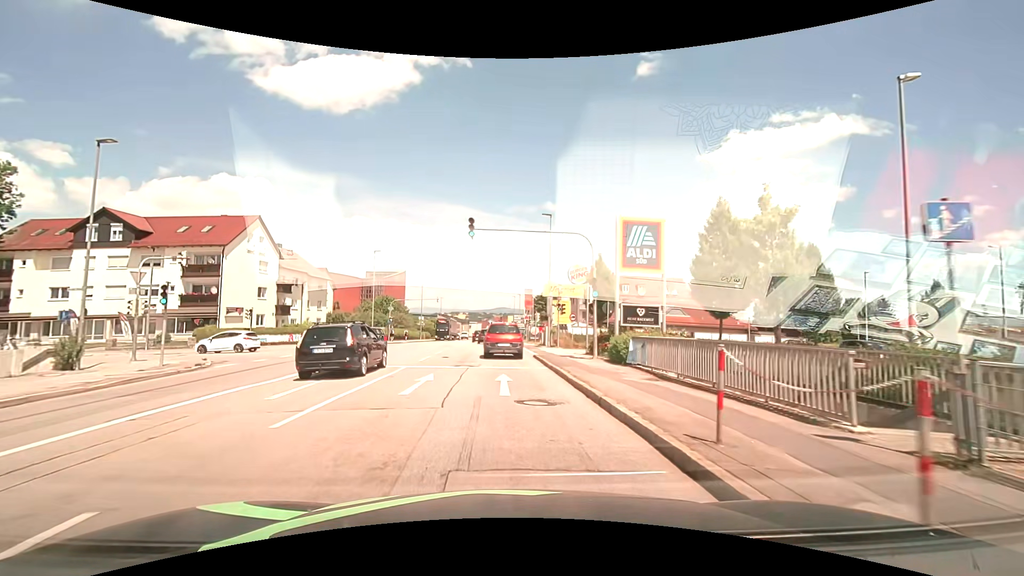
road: tertiary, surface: asphalt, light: Day
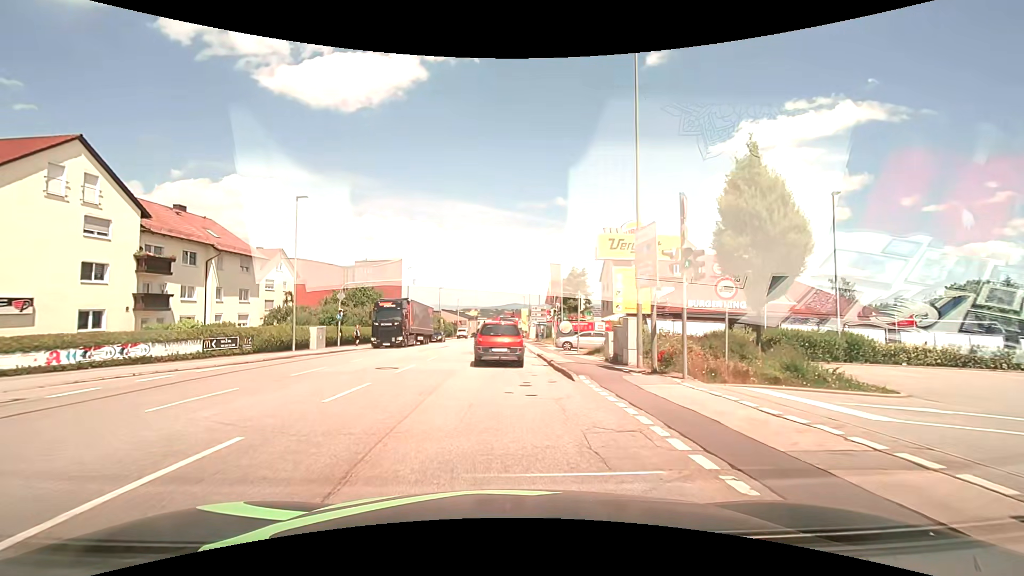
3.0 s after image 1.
(-0.4, +23.2) m; -2°
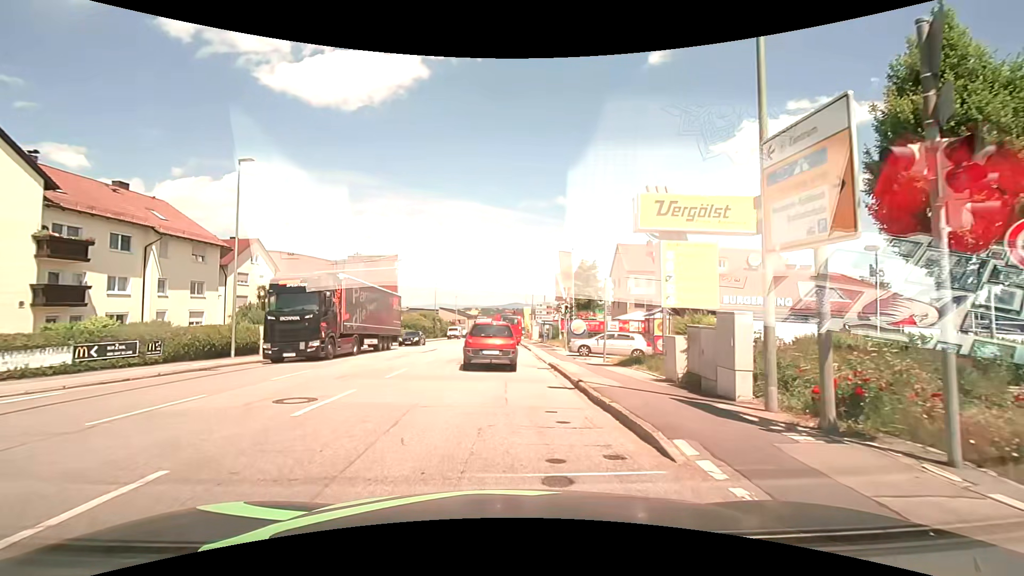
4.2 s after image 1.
(0.0, +7.2) m; 0°
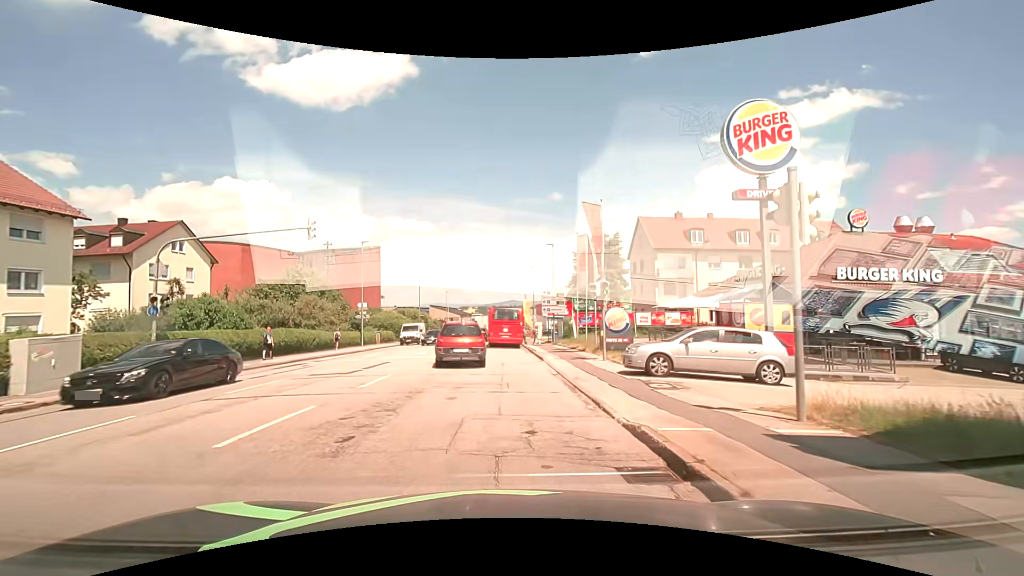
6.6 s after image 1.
(0.0, +14.0) m; +1°
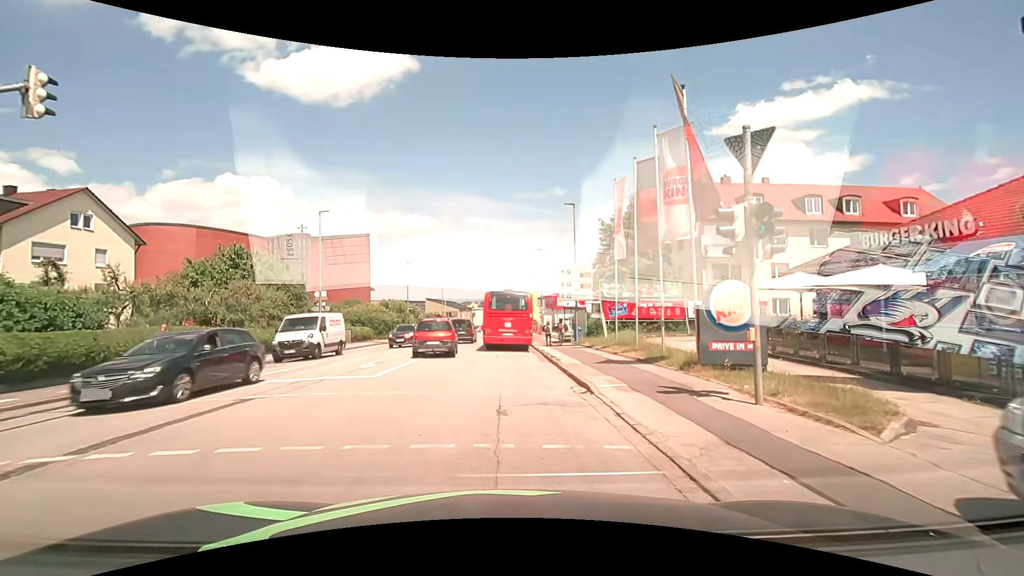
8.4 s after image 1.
(-0.1, +11.7) m; -1°
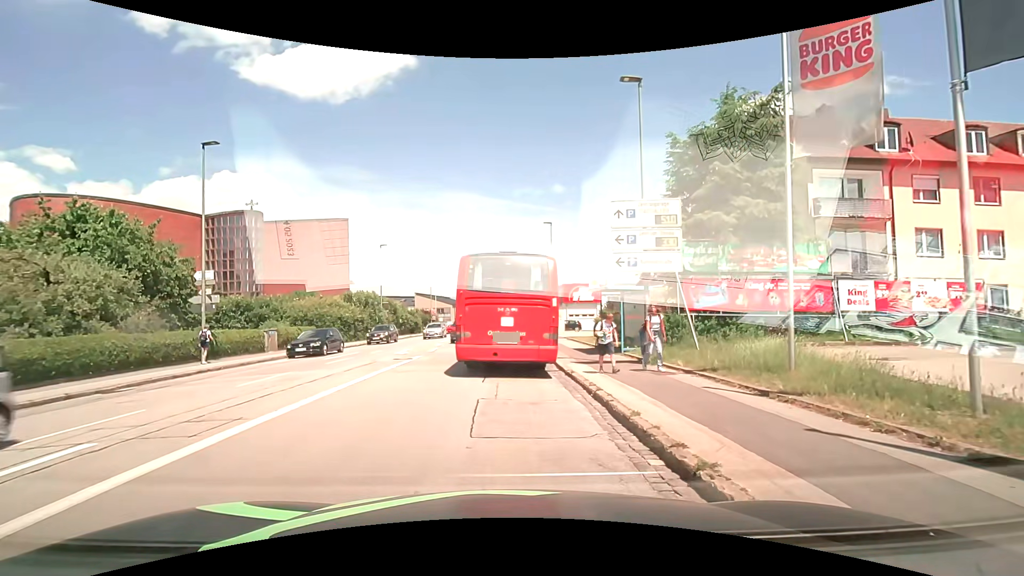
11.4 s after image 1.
(+0.2, +13.9) m; +1°
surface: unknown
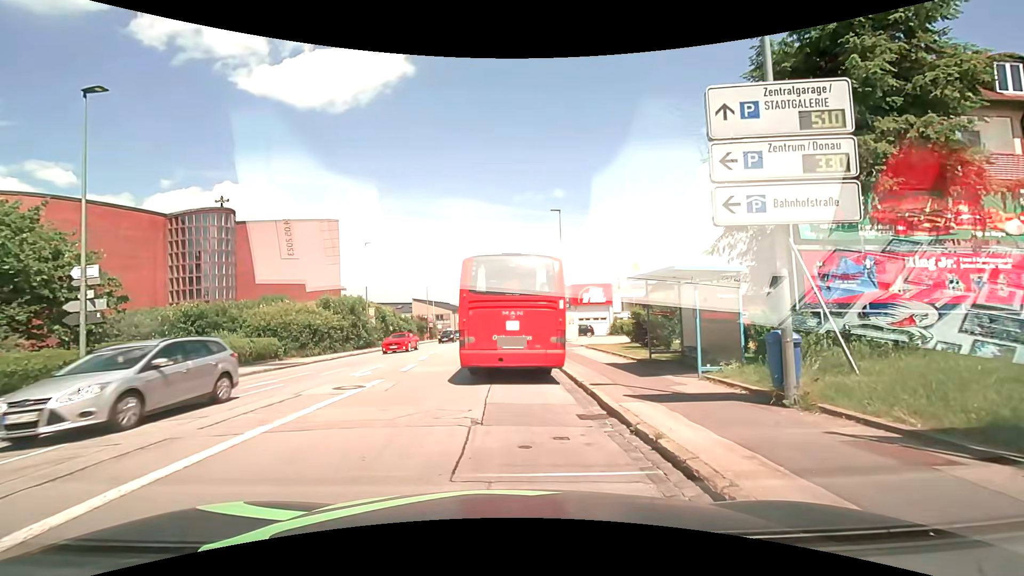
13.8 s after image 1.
(0.0, +6.8) m; 0°
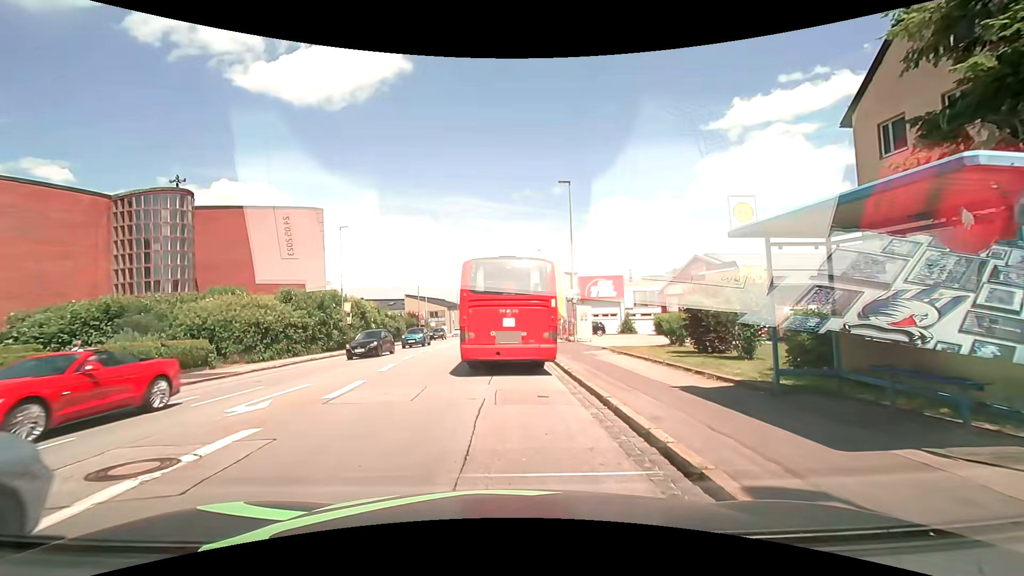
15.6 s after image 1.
(0.0, +7.1) m; +1°
(0, +10) (-1, +20) (-1, +30) (-1, +40) (-1, +50) (-1, +60) (-1, +70) (-1, +80) (0, +90) (+1, +100) m
